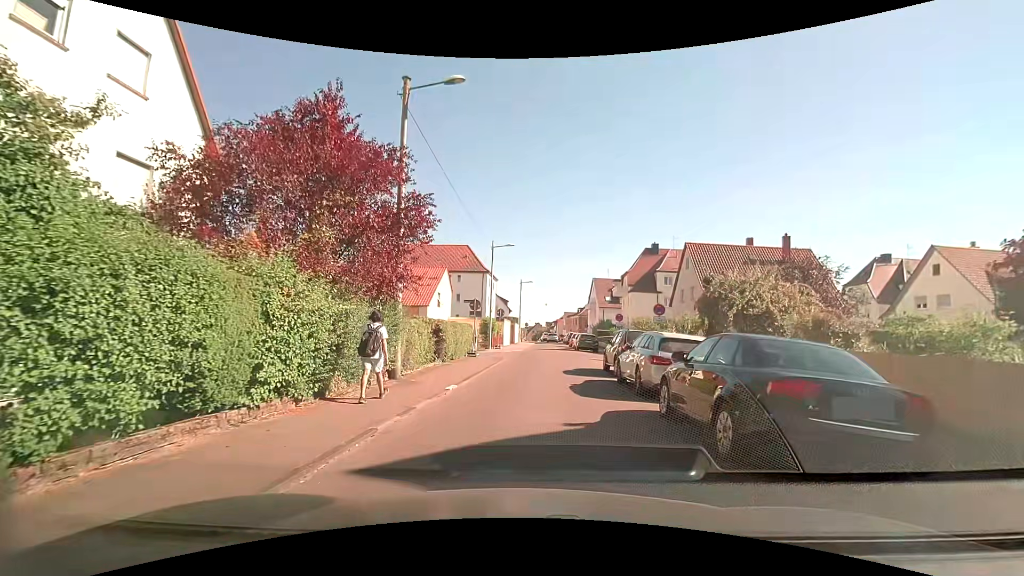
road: residential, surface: asphalt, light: Day
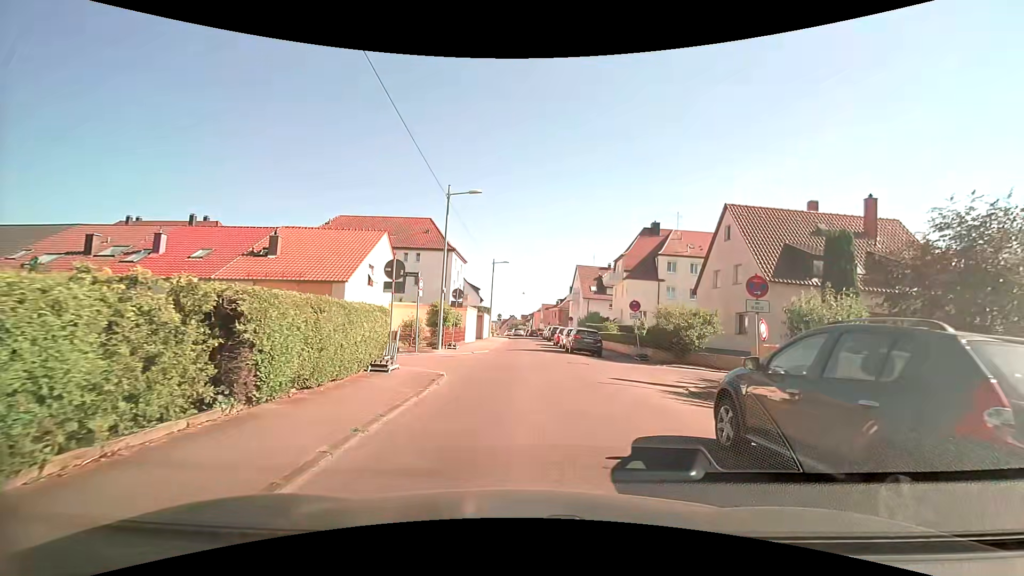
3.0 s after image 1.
(+0.3, +12.9) m; +4°
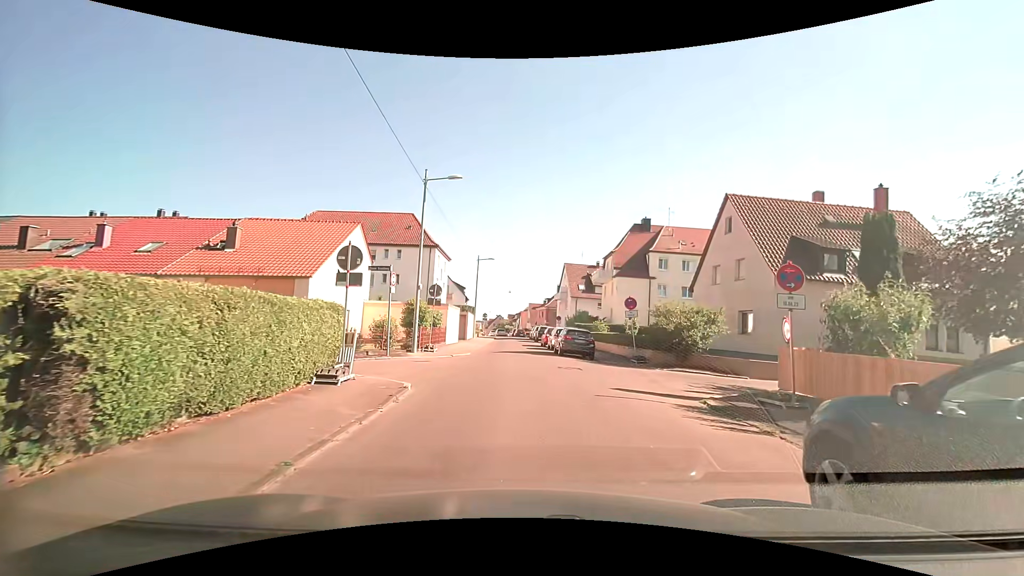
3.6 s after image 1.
(0.0, +2.3) m; +1°
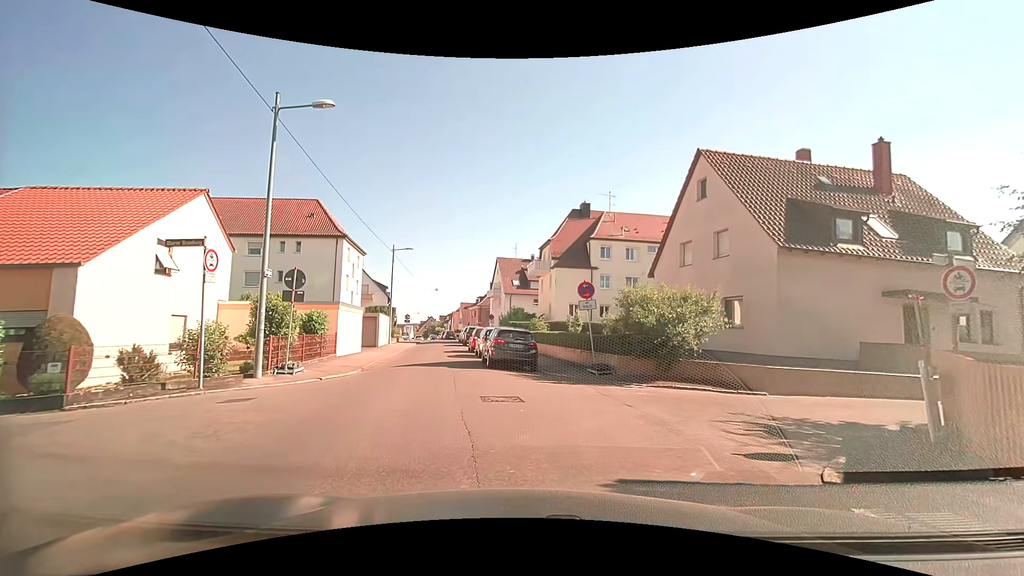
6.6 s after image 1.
(+0.5, +7.1) m; +10°
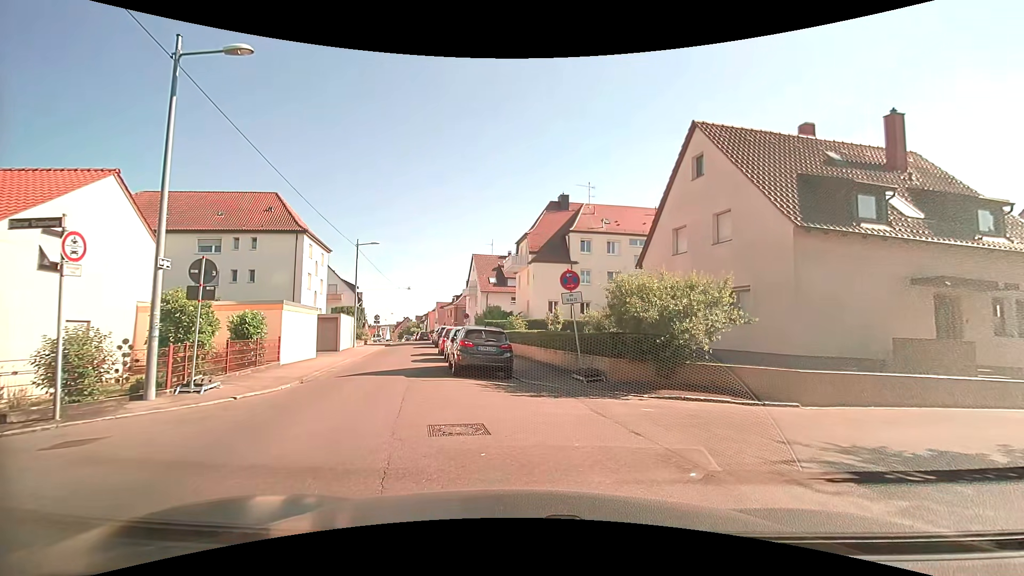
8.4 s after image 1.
(0.0, +2.8) m; 0°
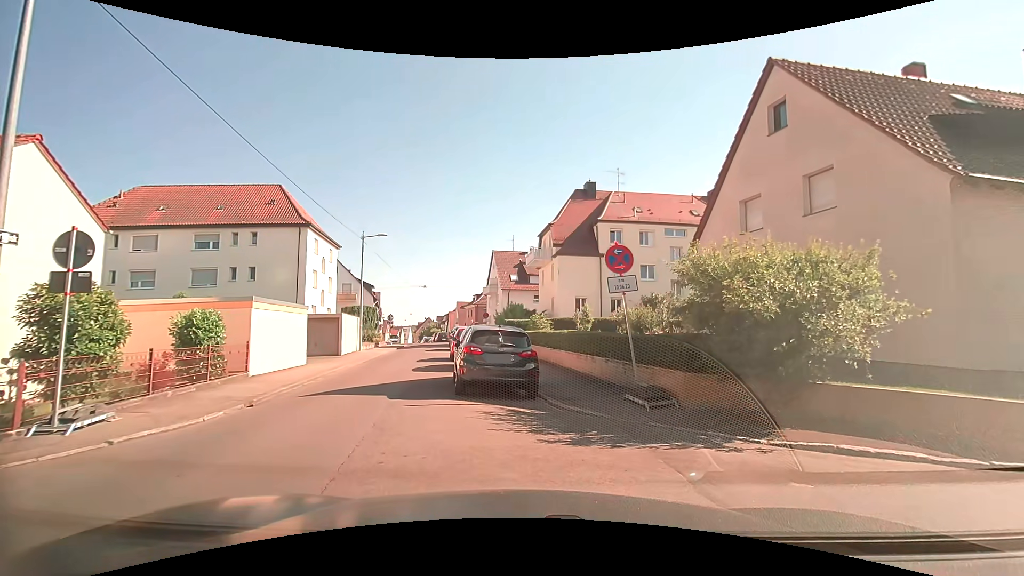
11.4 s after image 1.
(0.0, +4.1) m; 0°
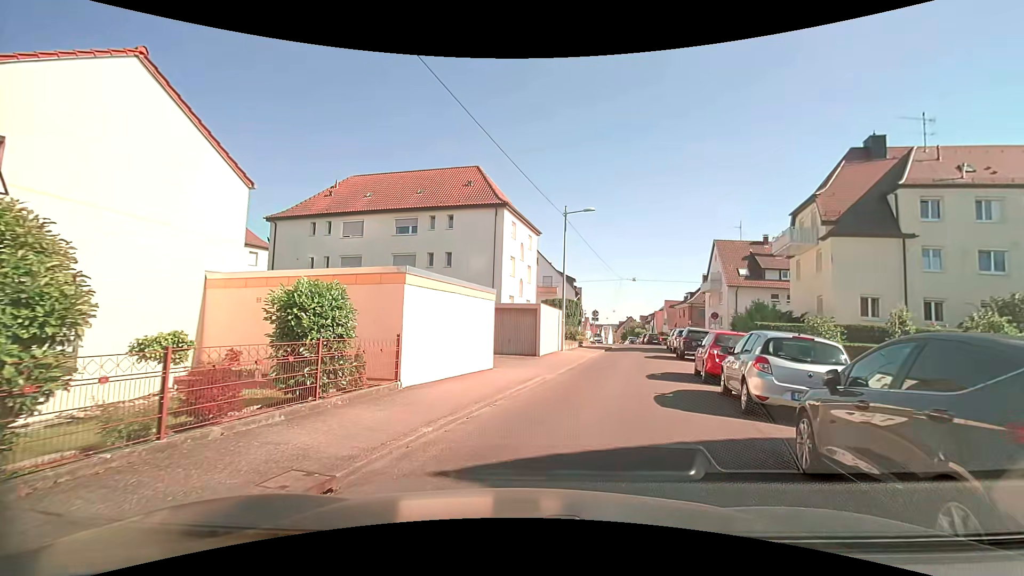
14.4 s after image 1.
(-2.0, +7.2) m; -25°
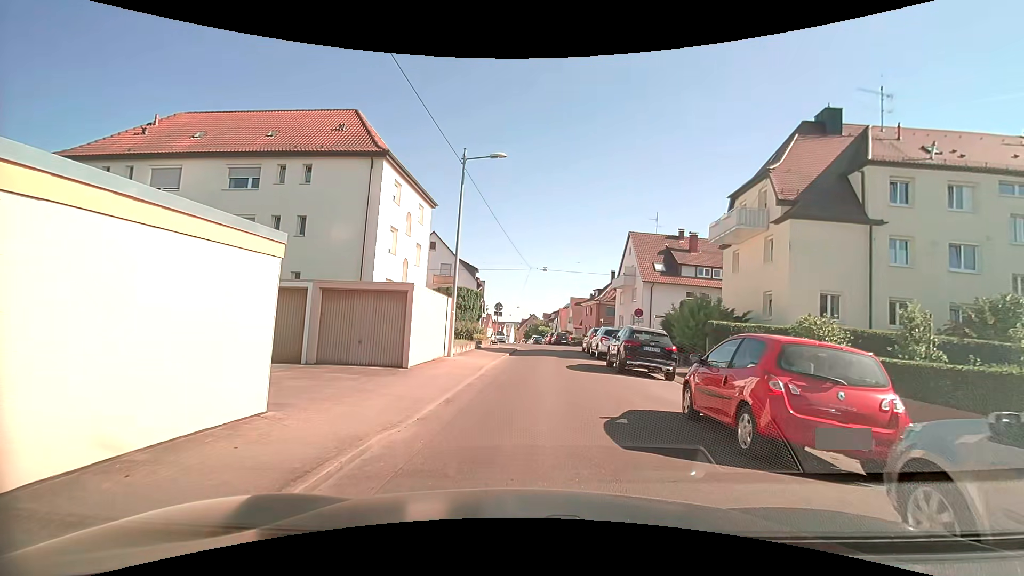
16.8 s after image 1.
(+0.7, +8.6) m; +10°
